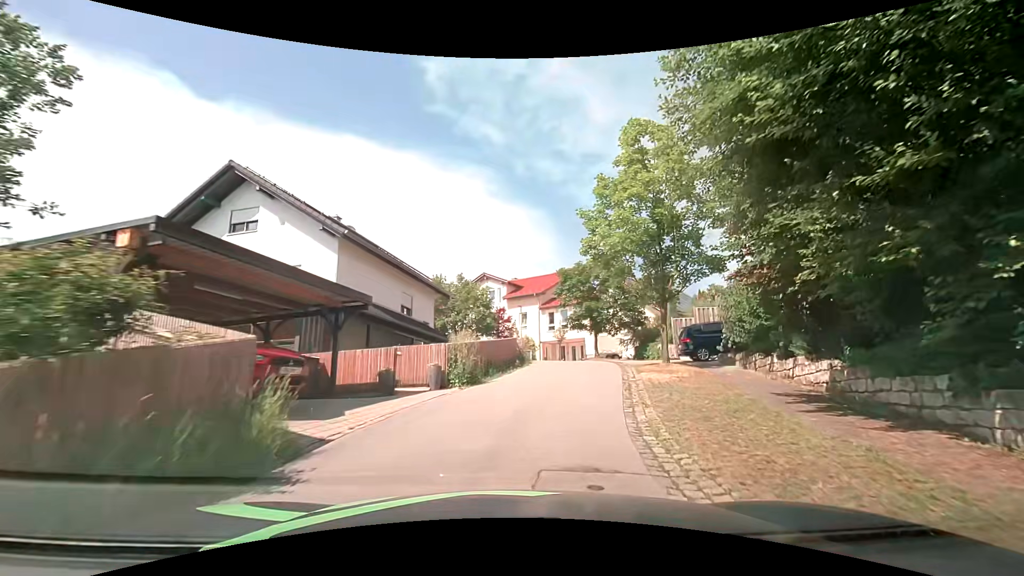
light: Day
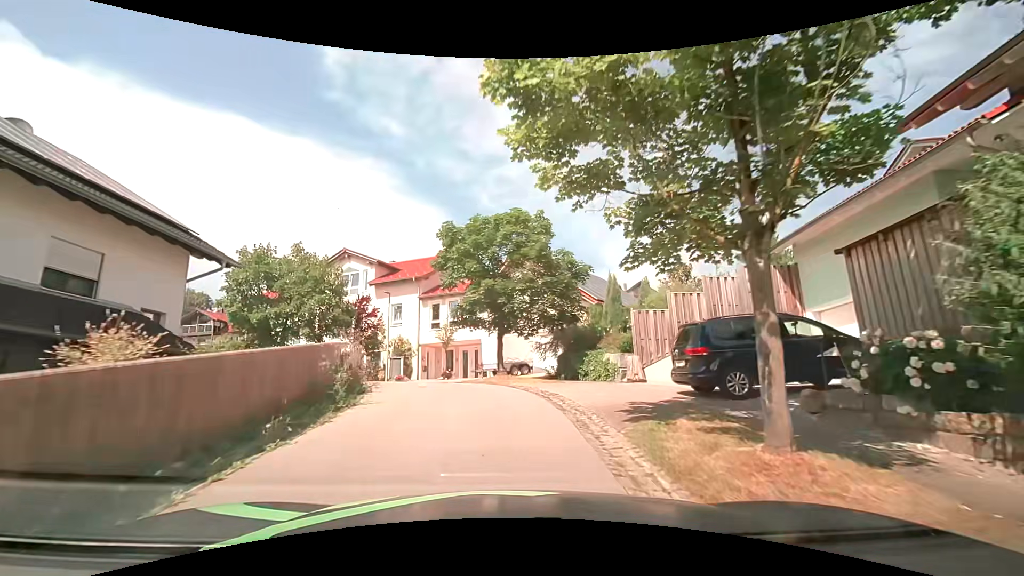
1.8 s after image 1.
(+1.6, +13.0) m; +12°
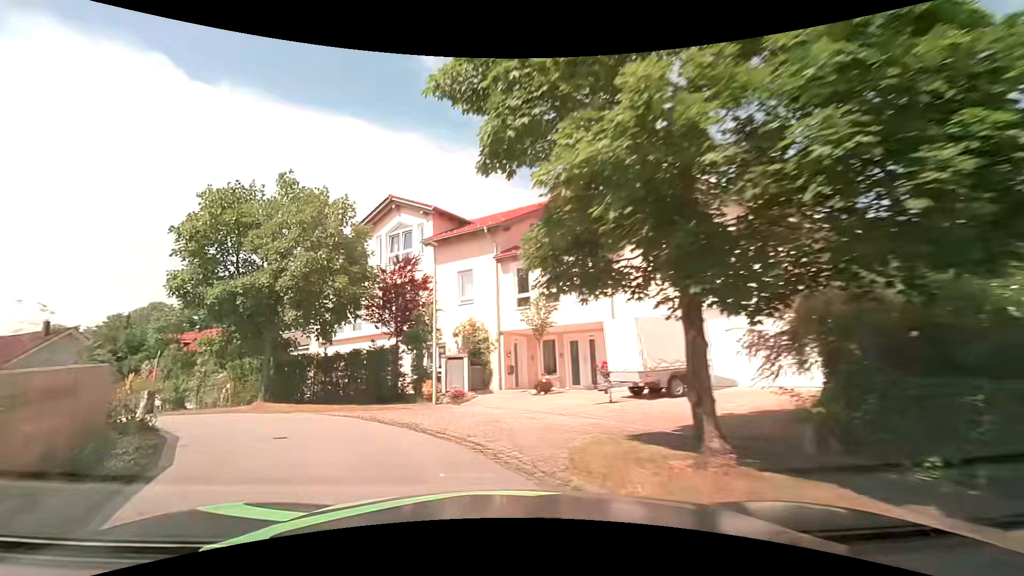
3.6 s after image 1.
(-0.5, +13.5) m; -11°
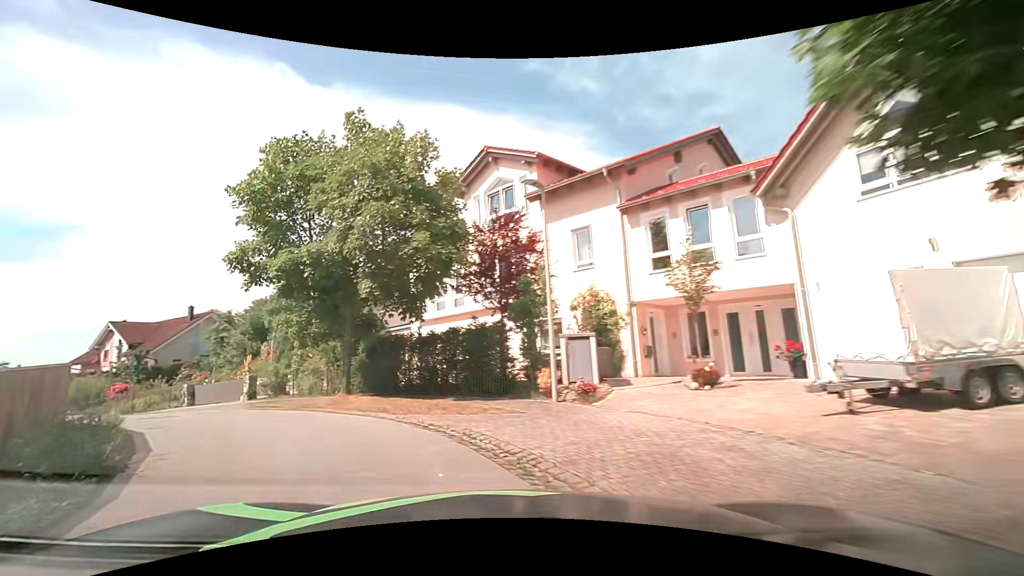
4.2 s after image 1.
(-0.5, +4.5) m; -12°
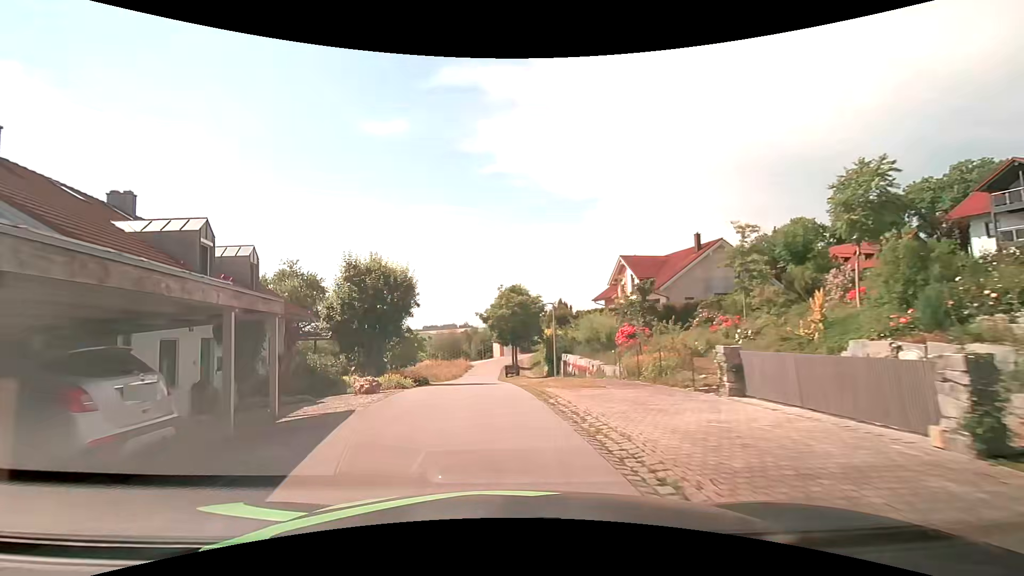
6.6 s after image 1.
(-8.9, +15.3) m; -55°
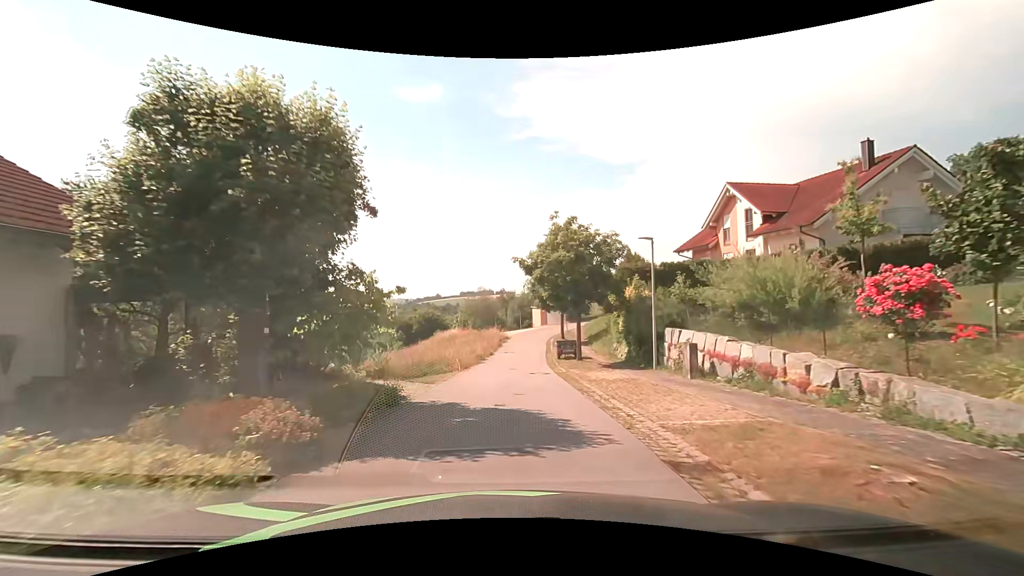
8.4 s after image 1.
(-0.9, +15.3) m; -4°
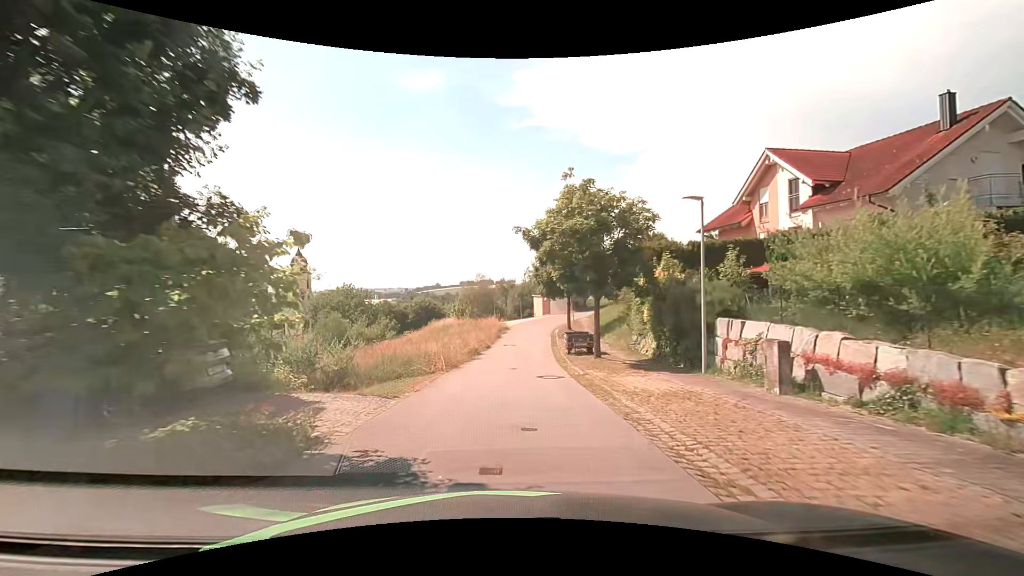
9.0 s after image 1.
(0.0, +4.9) m; 0°
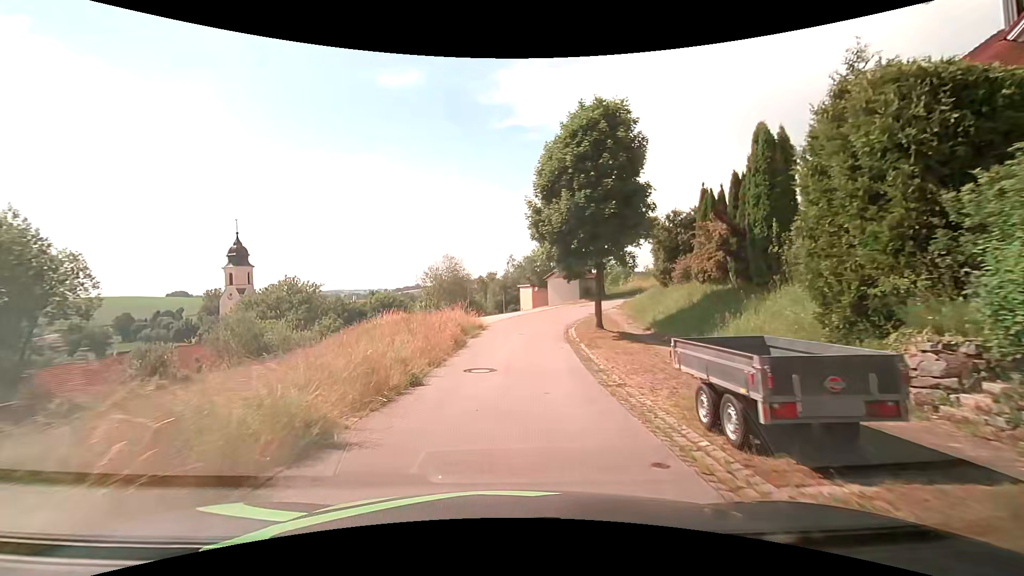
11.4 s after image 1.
(+0.3, +19.6) m; +2°
